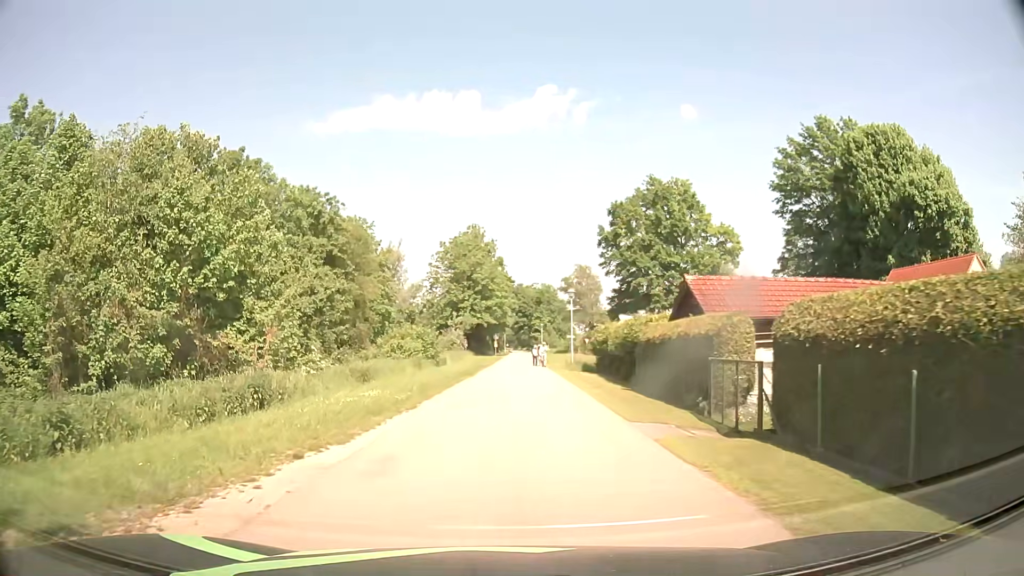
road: residential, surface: asphalt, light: Day
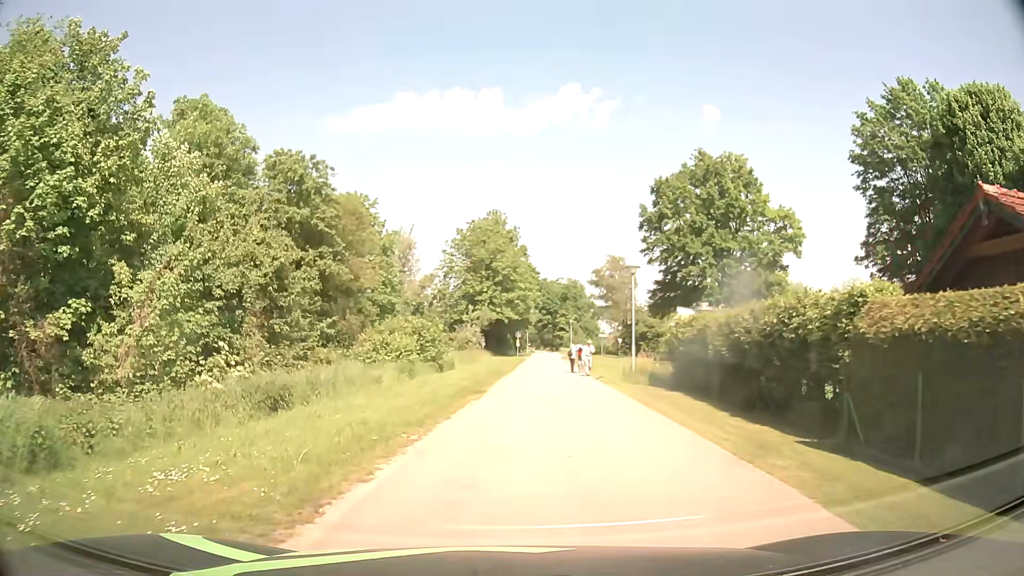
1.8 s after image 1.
(-0.1, +12.5) m; -1°
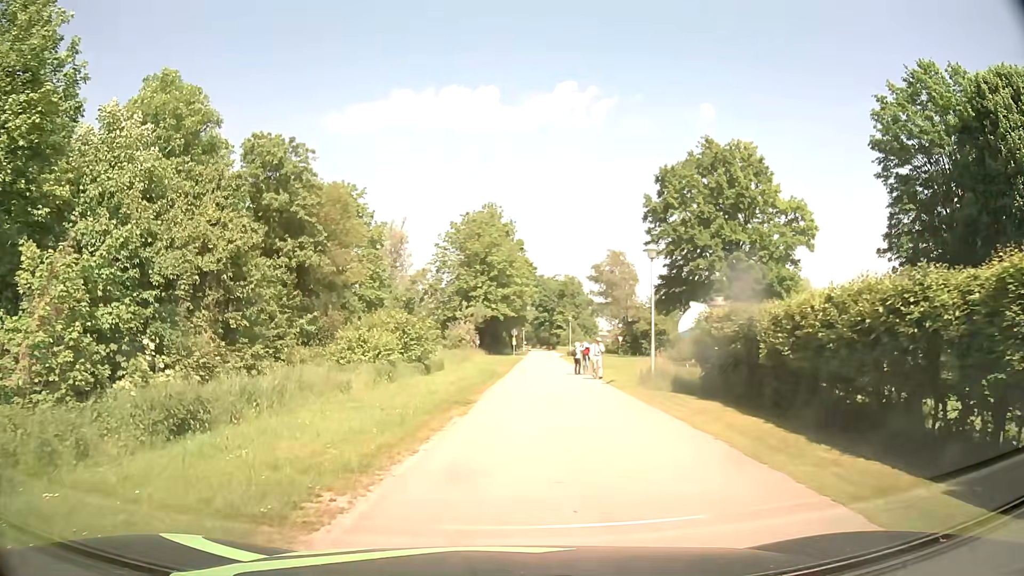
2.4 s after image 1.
(0.0, +4.2) m; +1°
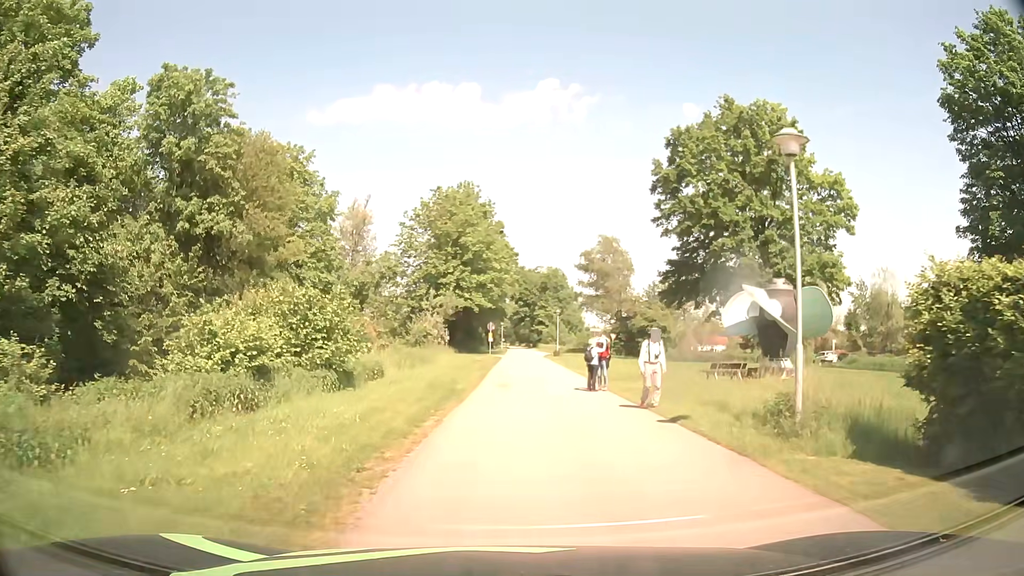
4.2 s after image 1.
(+0.2, +12.5) m; +2°
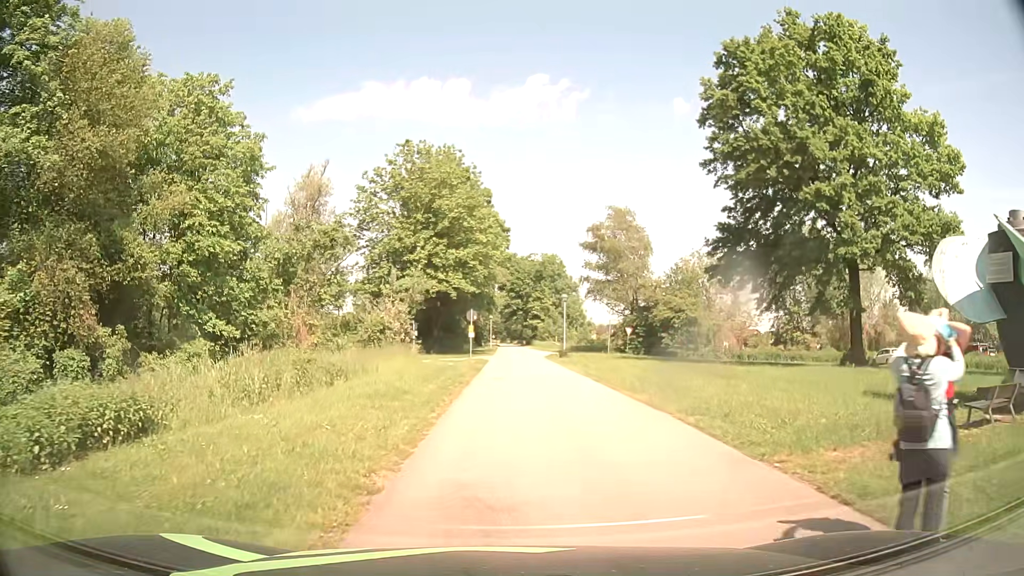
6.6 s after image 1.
(+0.2, +16.8) m; +1°
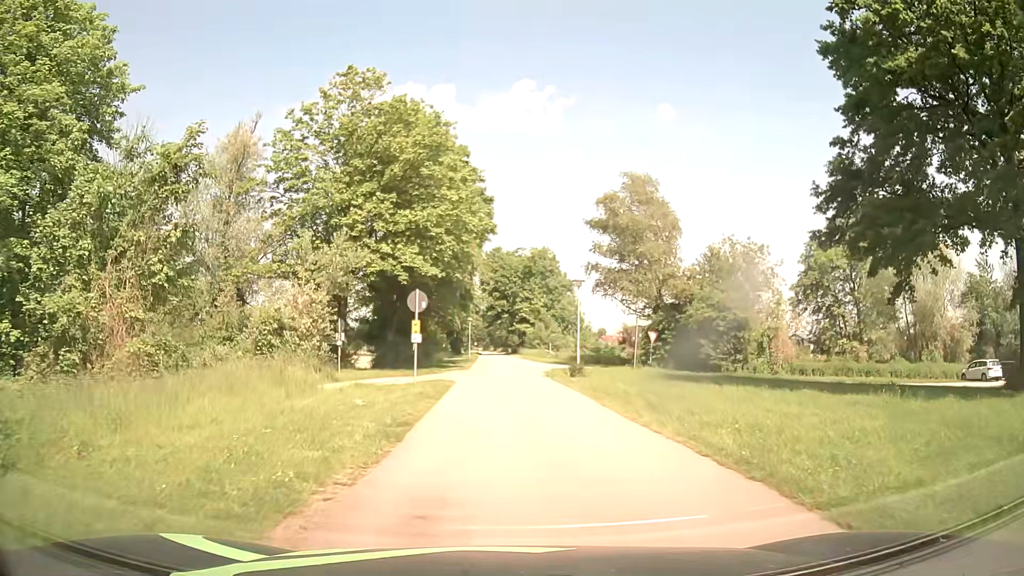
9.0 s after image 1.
(0.0, +17.7) m; +1°
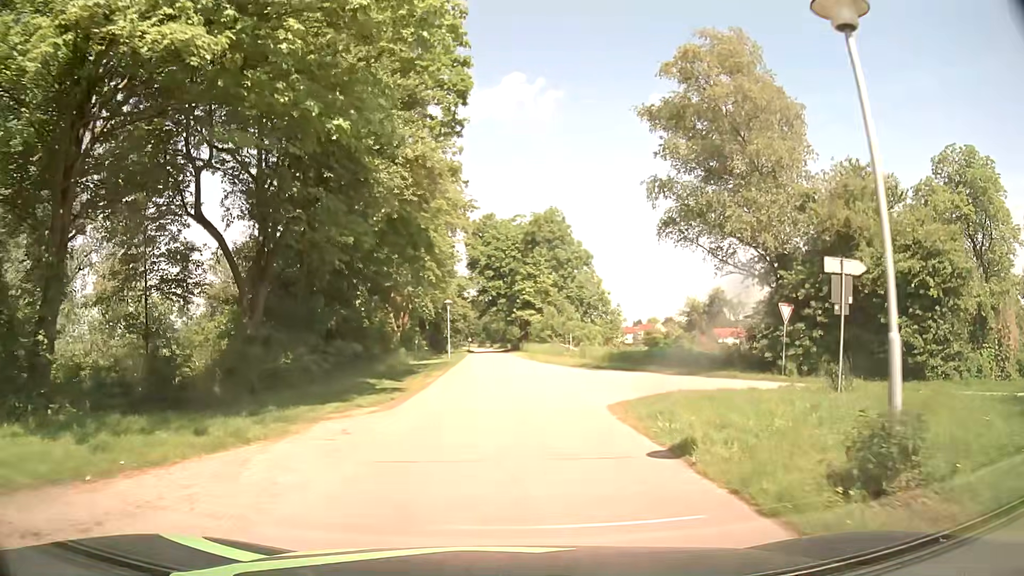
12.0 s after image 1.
(0.0, +25.4) m; 0°
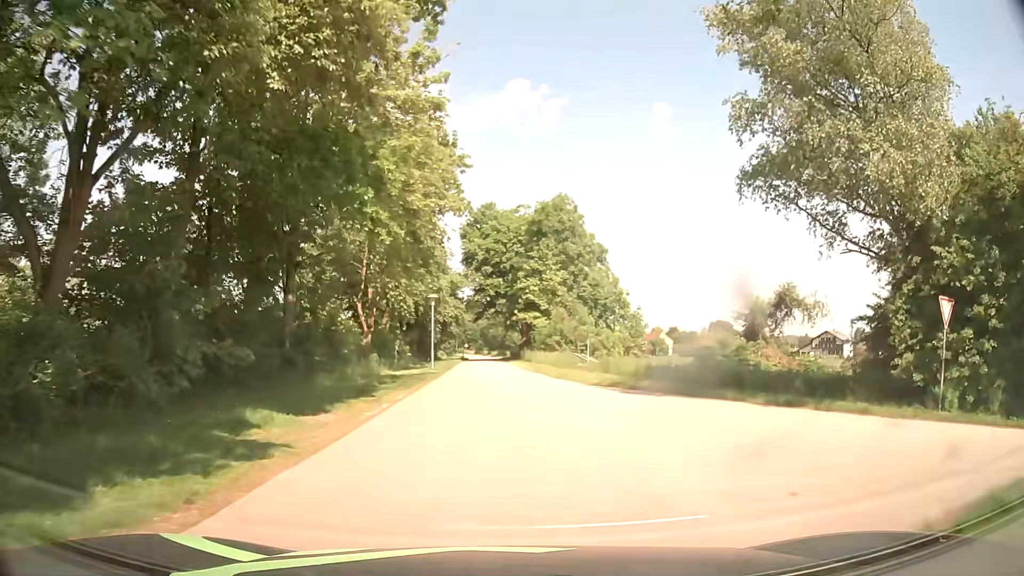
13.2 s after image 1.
(0.0, +10.8) m; 0°
(0, +10) (0, +20) (0, +30) (-1, +40) (-1, +50) (-1, +60) (-2, +70) (-2, +80) (-2, +90) (-3, +100) m
